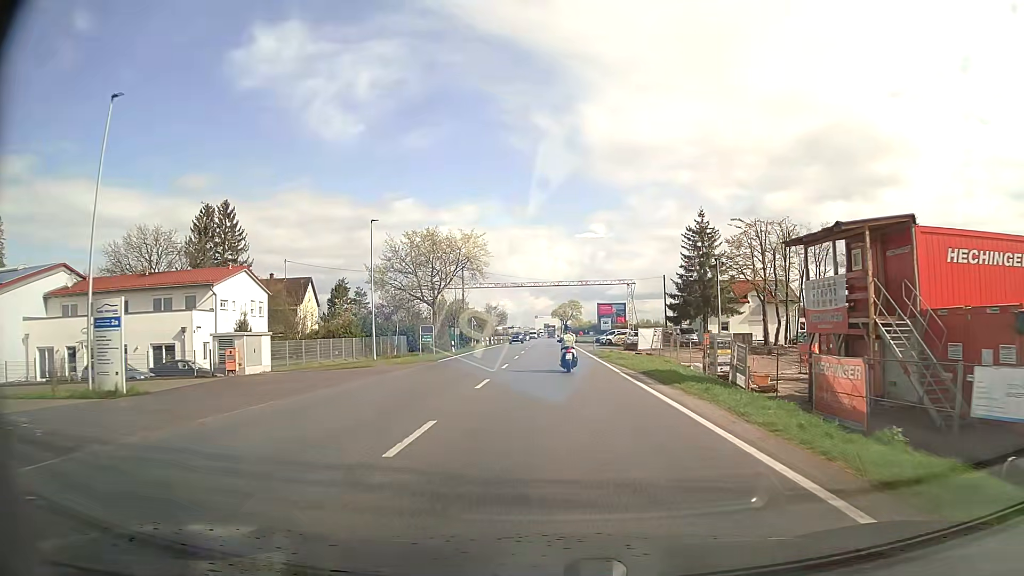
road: secondary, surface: asphalt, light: Day
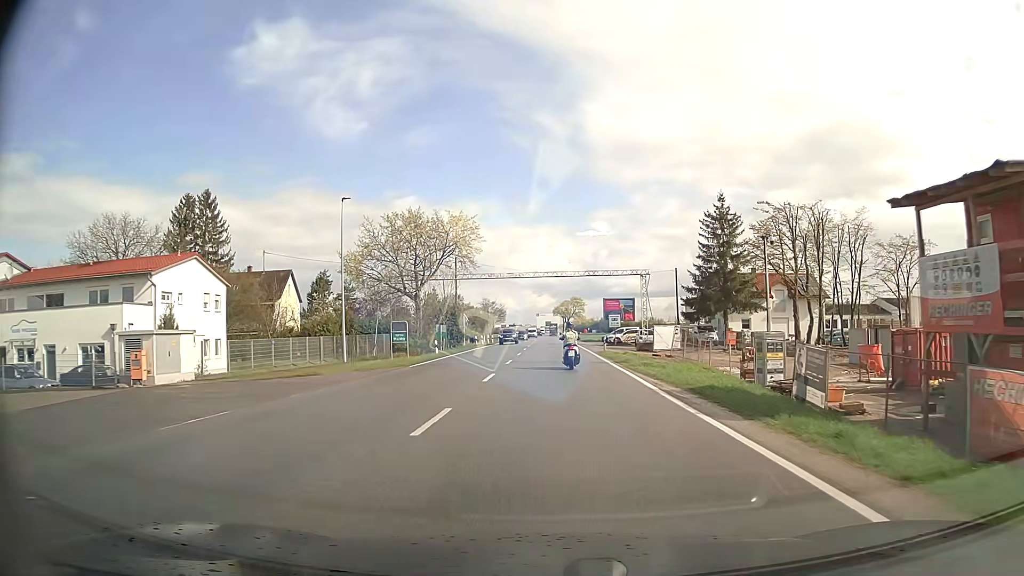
(0.0, +7.7) m; 0°
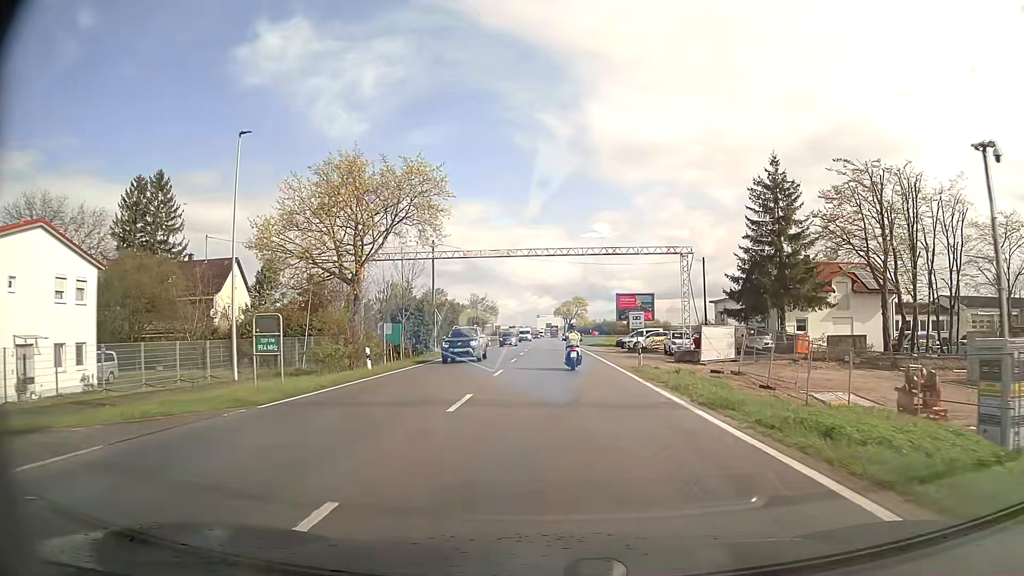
(-0.1, +15.4) m; 0°
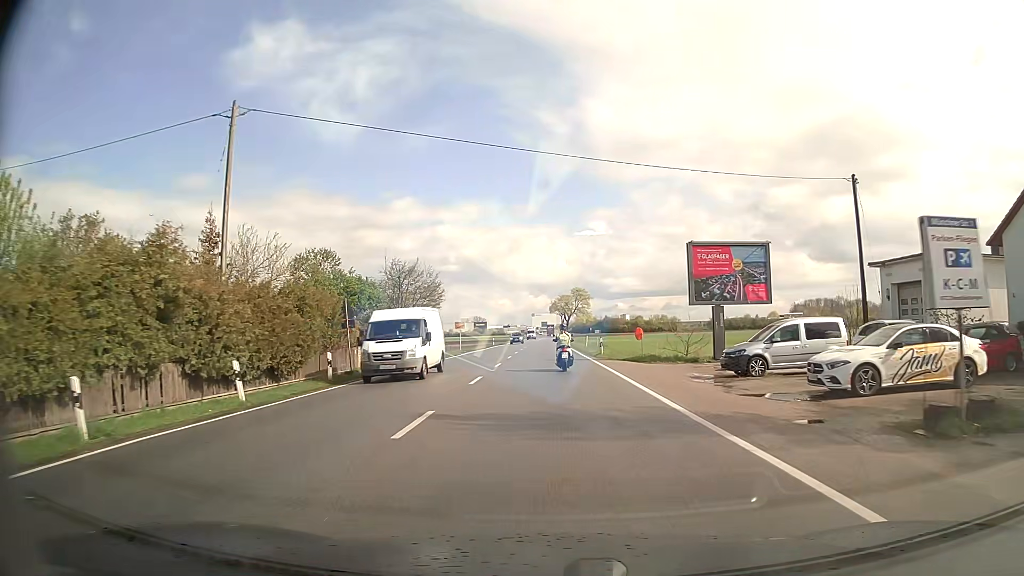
(+0.2, +39.0) m; +1°
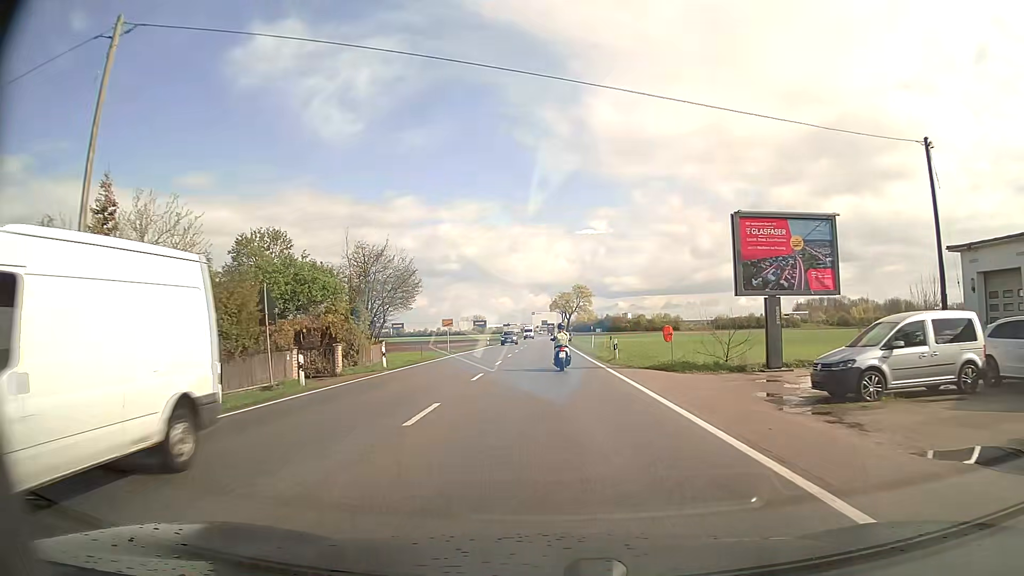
(0.0, +7.9) m; 0°
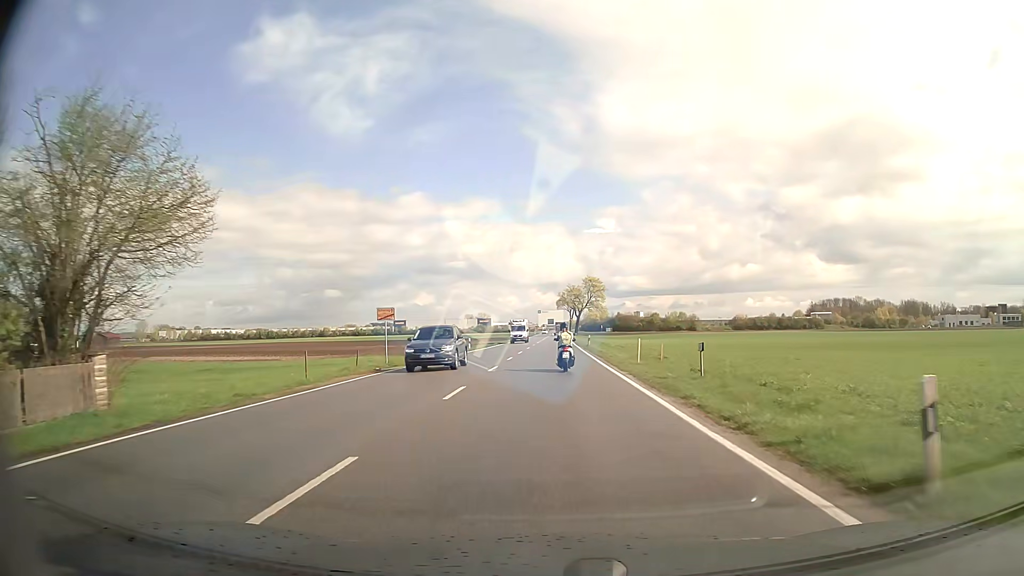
(-0.1, +23.6) m; -1°
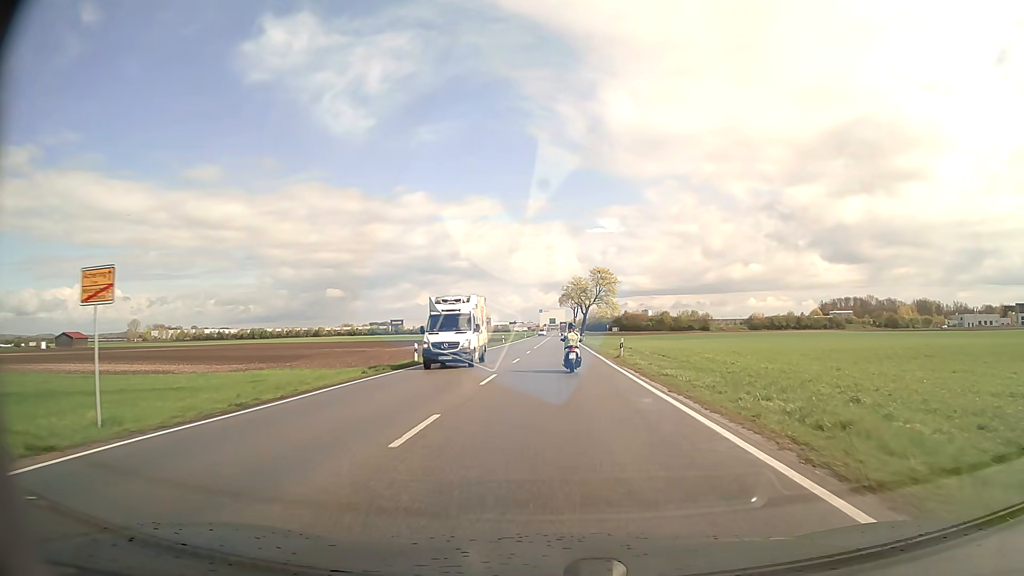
(-0.1, +23.4) m; 0°
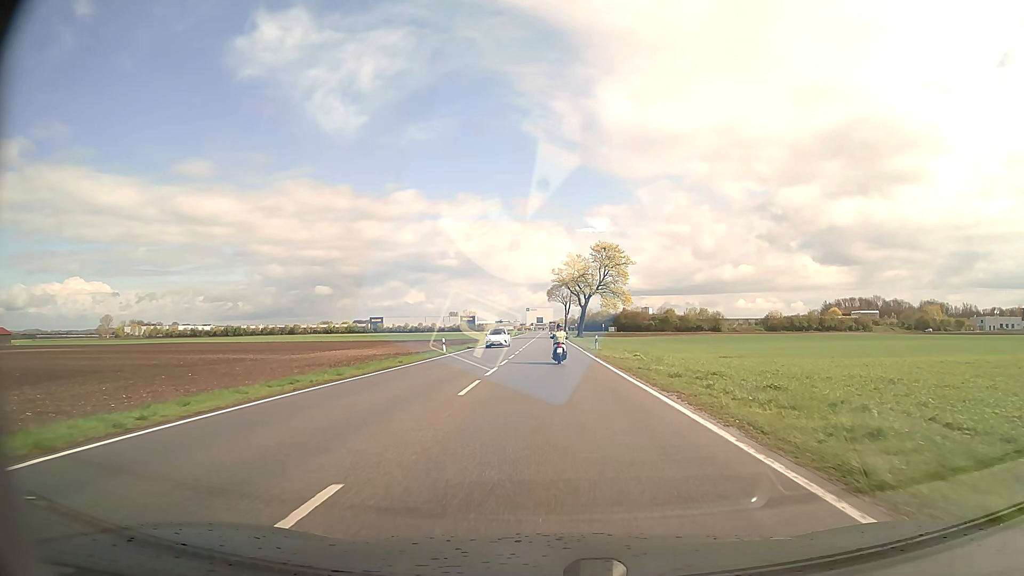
(+0.4, +39.3) m; +1°
(0, +10) (0, +20) (0, +30) (0, +40) (0, +50) (0, +60) (0, +70) (0, +80) (0, +90) (0, +100) m
